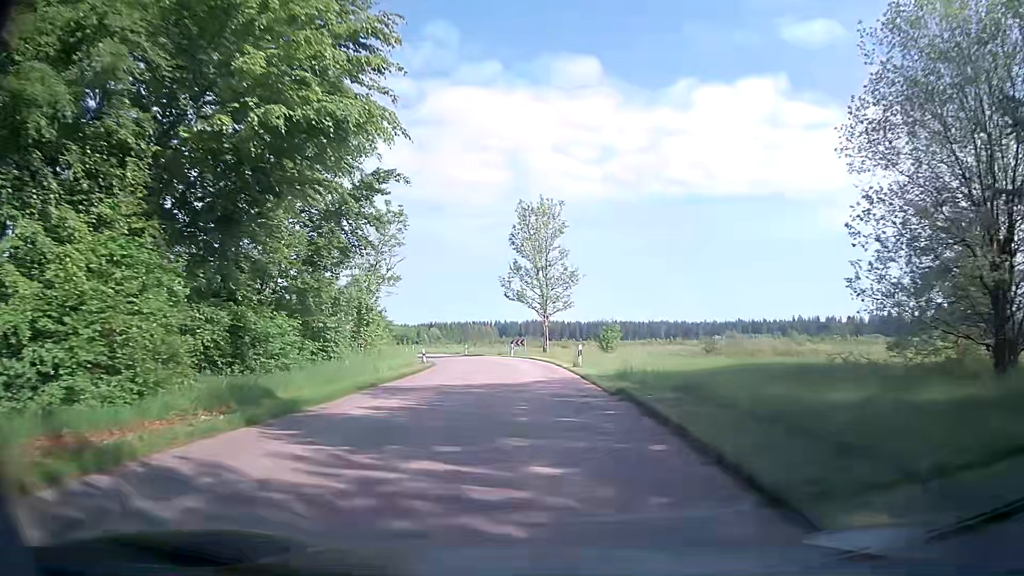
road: unclassified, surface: asphalt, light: Day
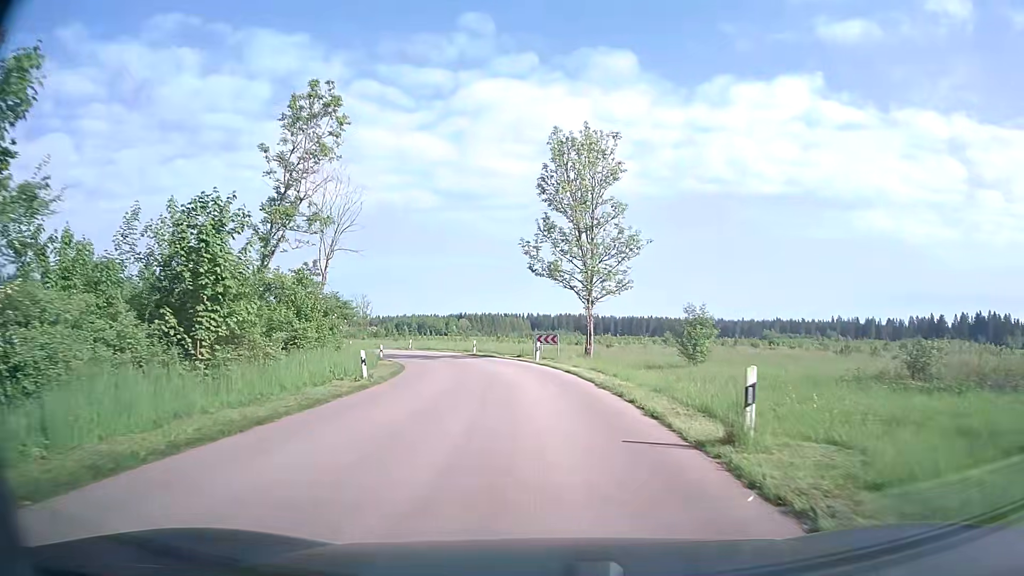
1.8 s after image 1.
(-0.2, +19.6) m; -2°
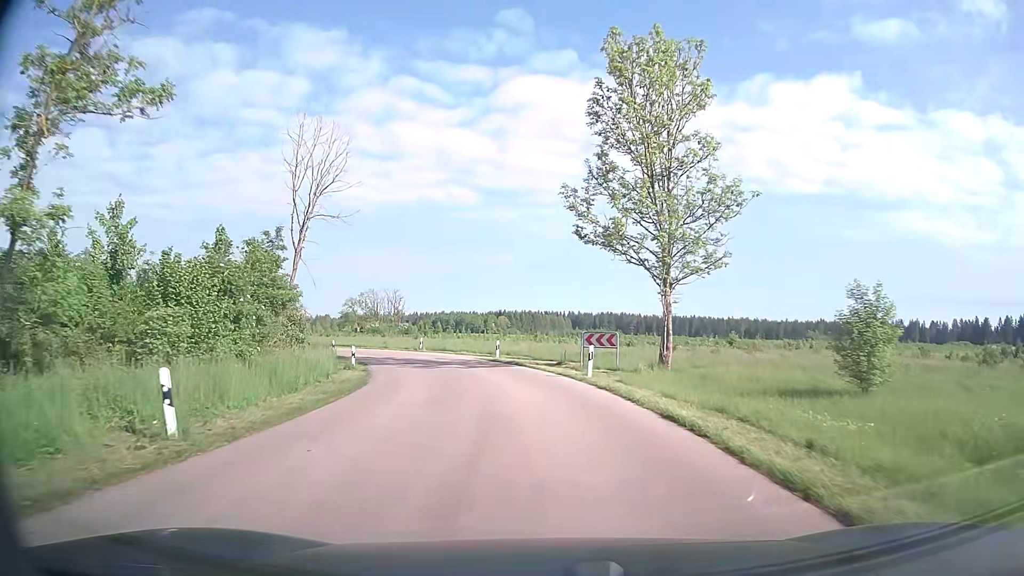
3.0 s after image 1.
(-0.3, +13.3) m; -3°
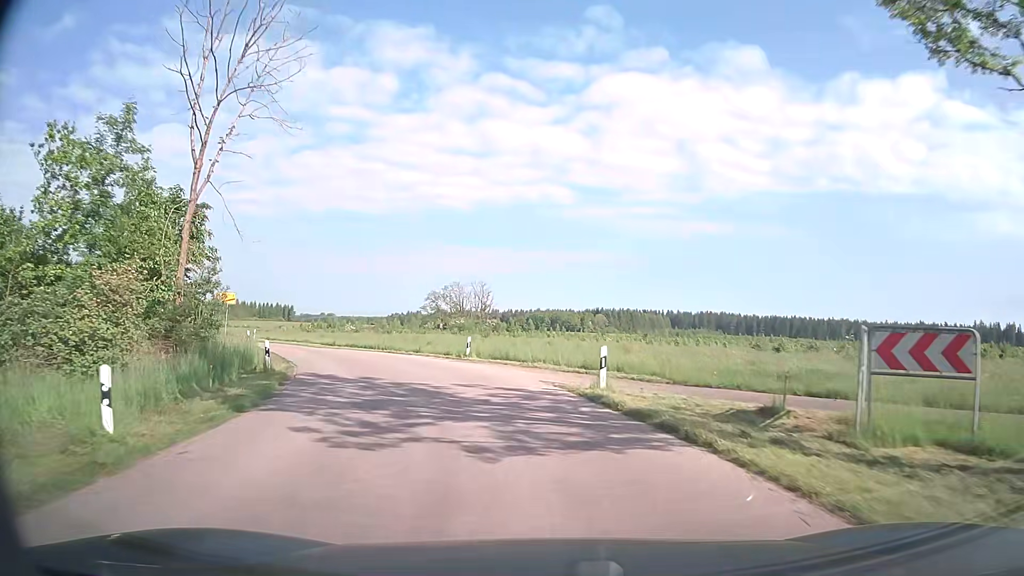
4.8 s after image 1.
(-1.2, +19.9) m; -8°
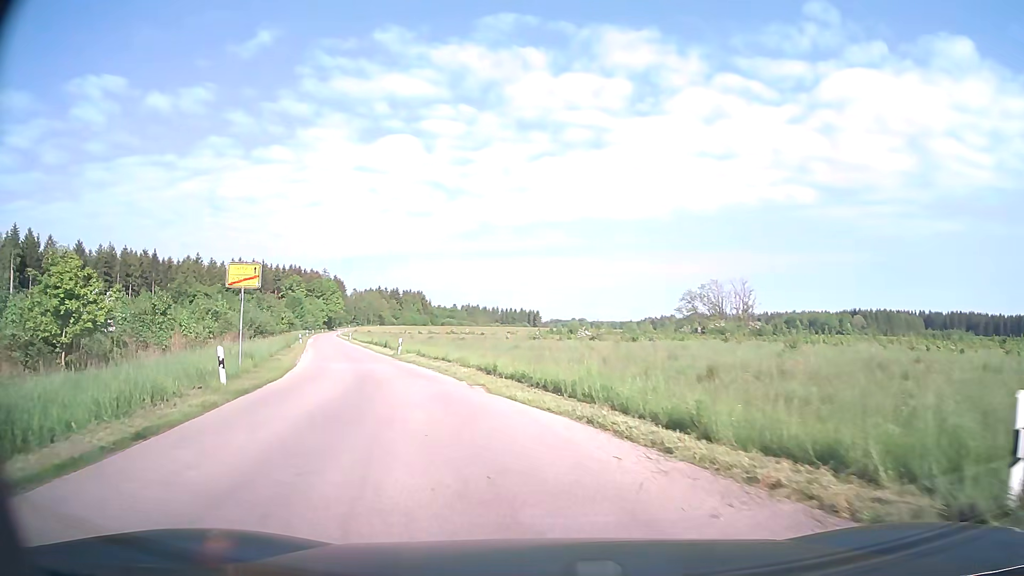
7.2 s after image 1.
(-4.1, +24.2) m; -21°
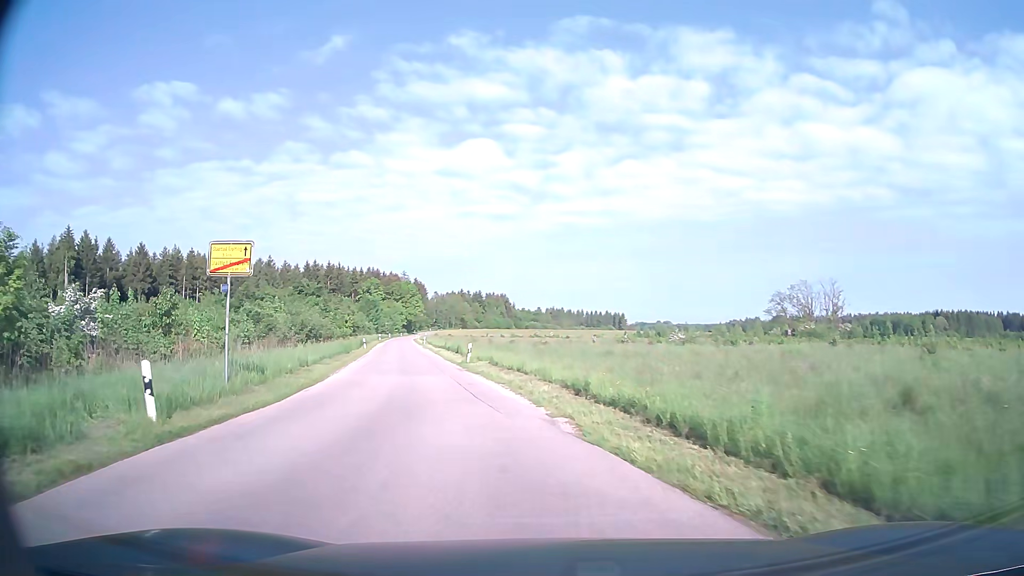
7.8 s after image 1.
(-0.4, +6.0) m; -7°
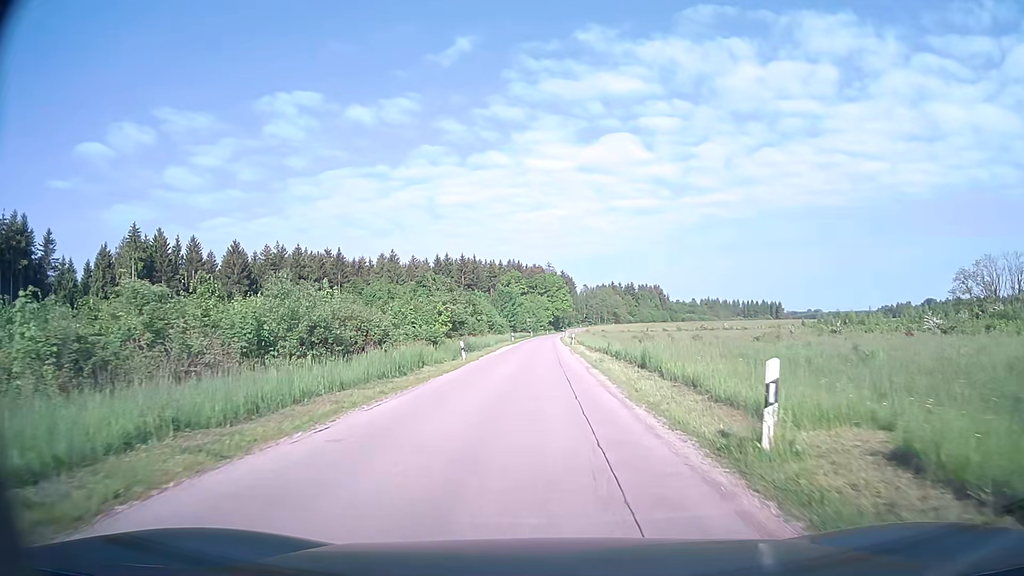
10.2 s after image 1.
(-4.1, +24.4) m; -13°
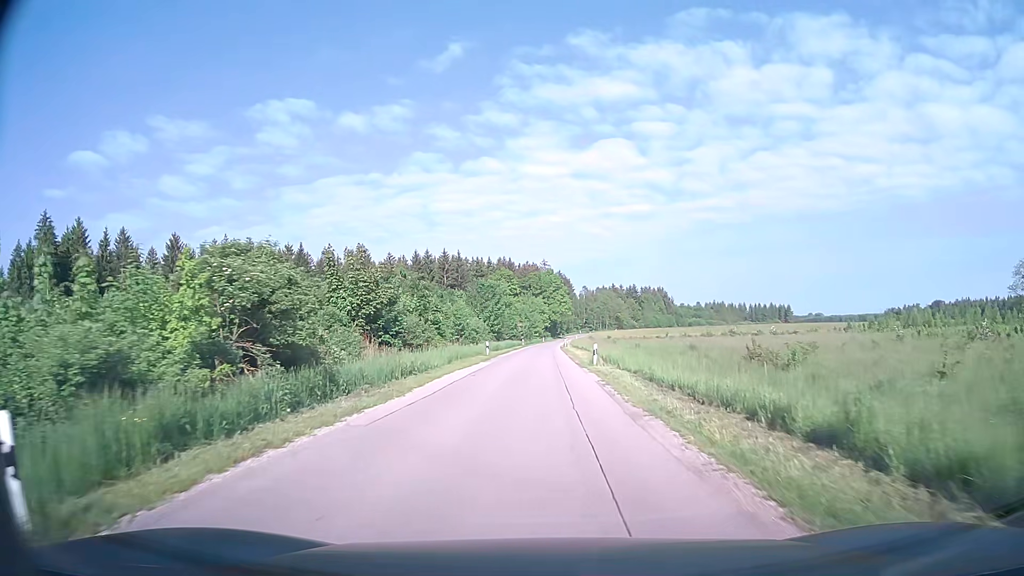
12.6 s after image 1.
(-0.2, +27.3) m; 0°
(0, +10) (0, +20) (0, +30) (0, +40) (0, +50) (0, +60) (0, +70) (0, +80) (0, +90) (0, +100) m
